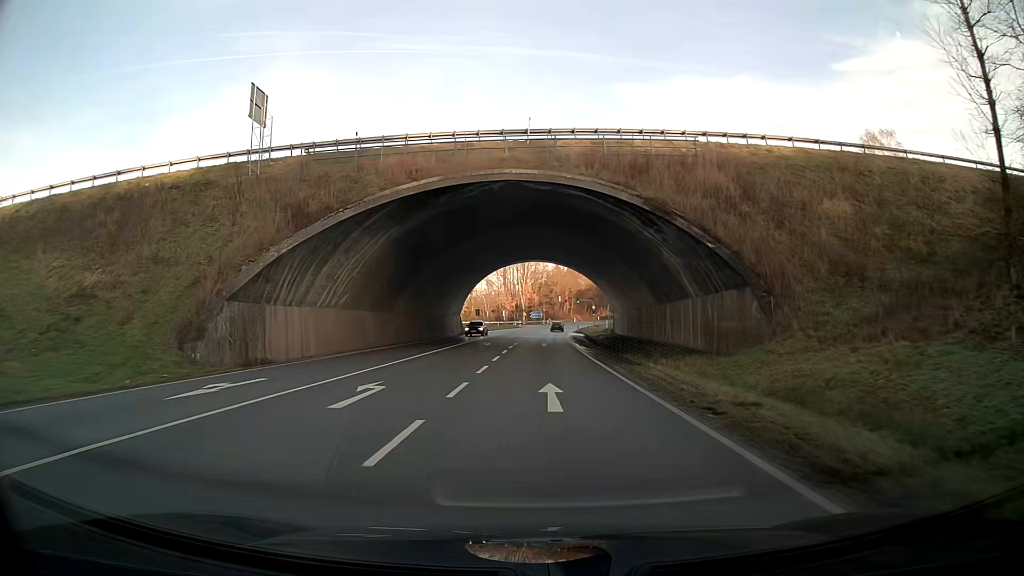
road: primary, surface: asphalt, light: Day
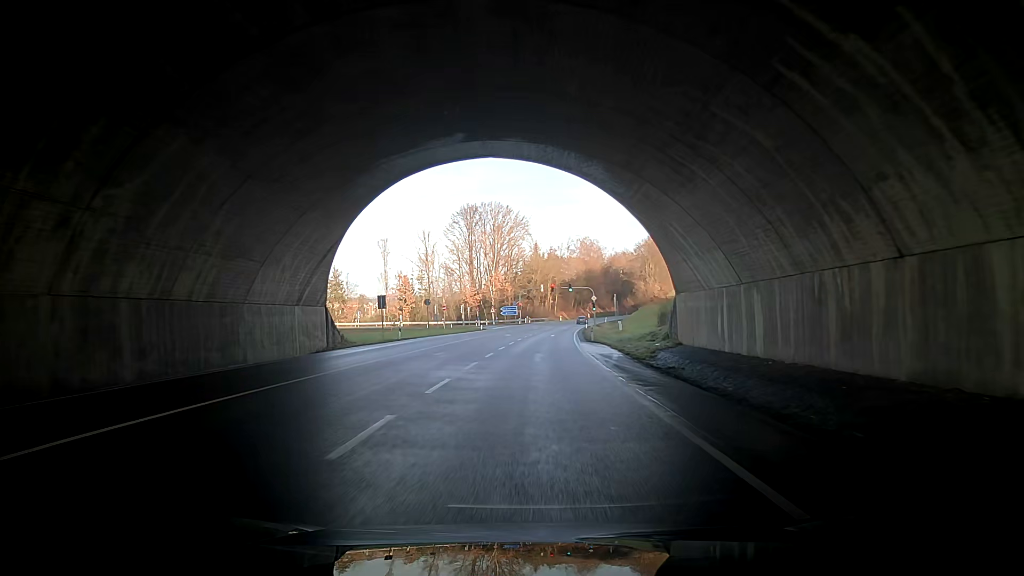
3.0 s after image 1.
(+2.9, +47.8) m; +6°
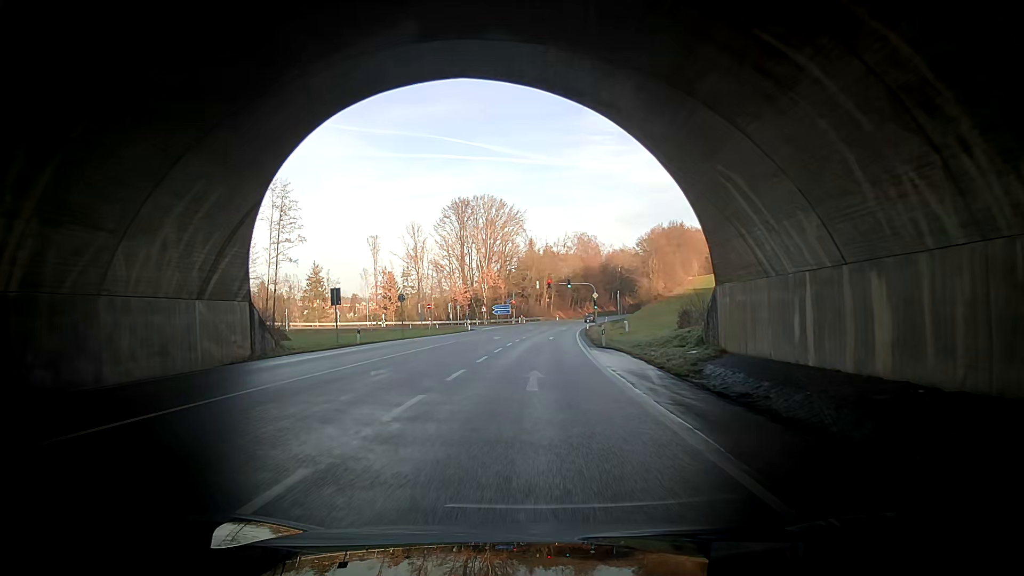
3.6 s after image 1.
(-0.1, +9.6) m; -1°
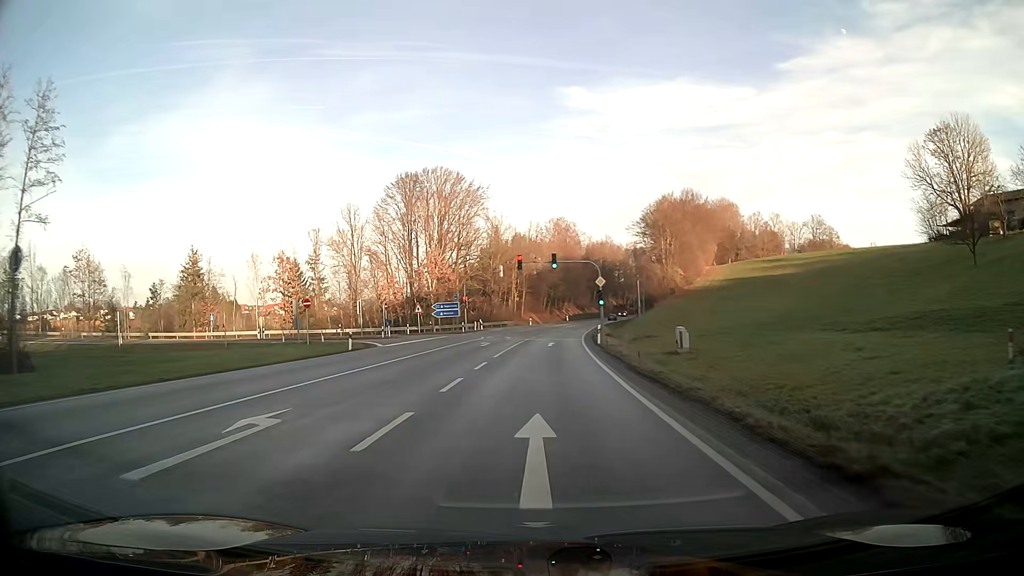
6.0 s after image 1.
(-0.4, +37.8) m; 0°
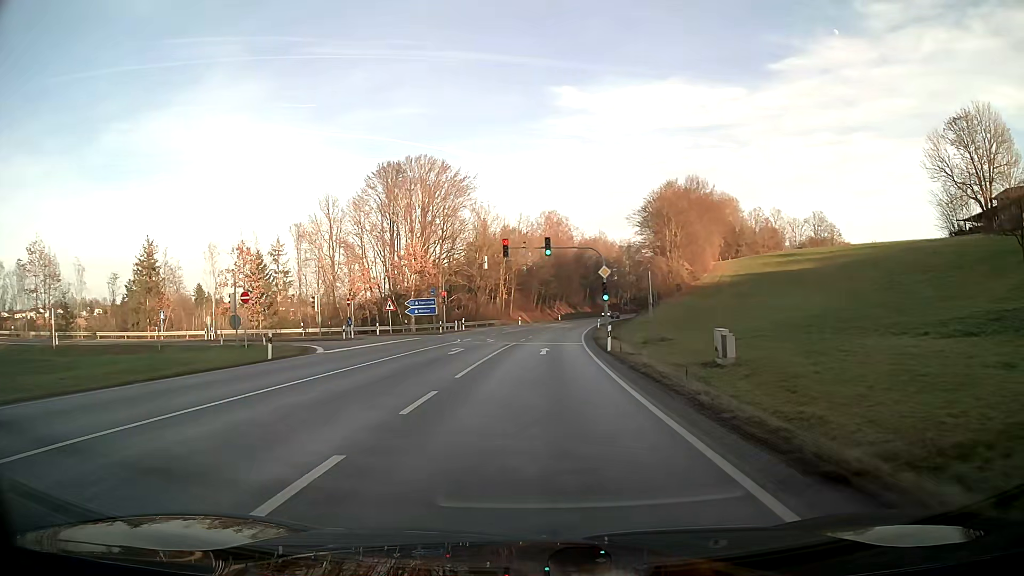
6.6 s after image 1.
(+0.1, +9.4) m; +1°
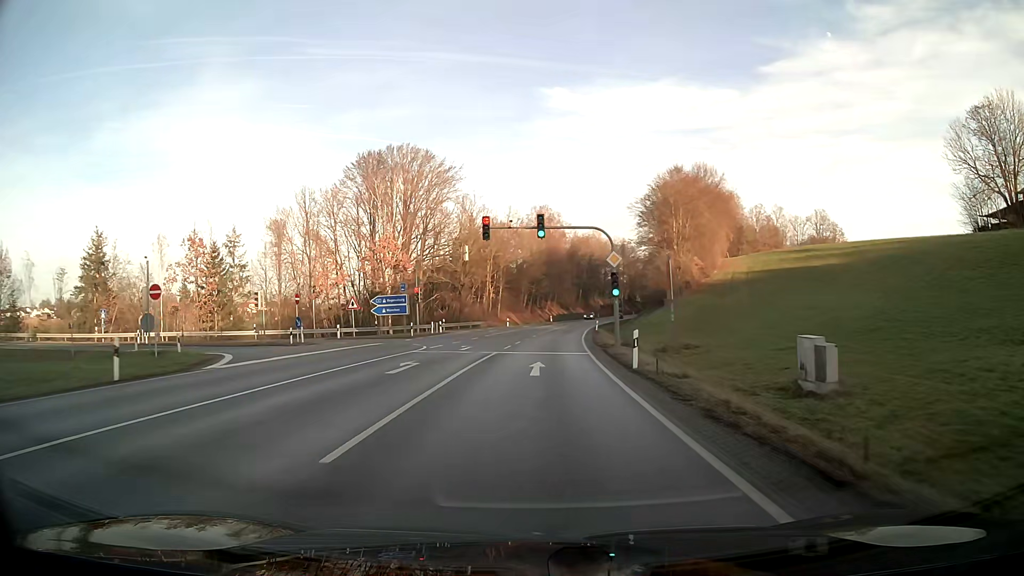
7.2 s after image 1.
(+0.1, +9.4) m; +1°
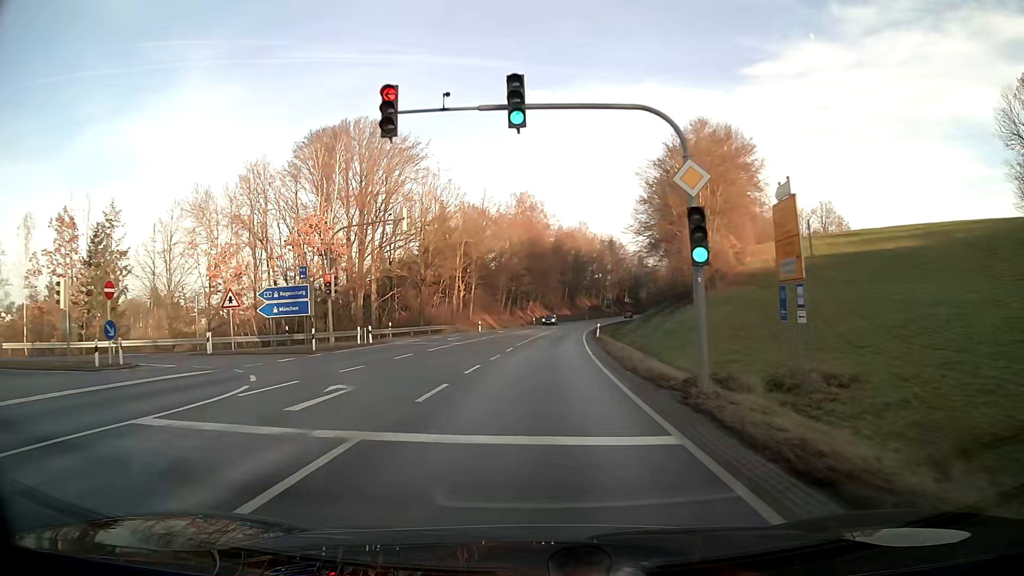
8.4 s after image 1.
(+0.3, +18.6) m; +2°
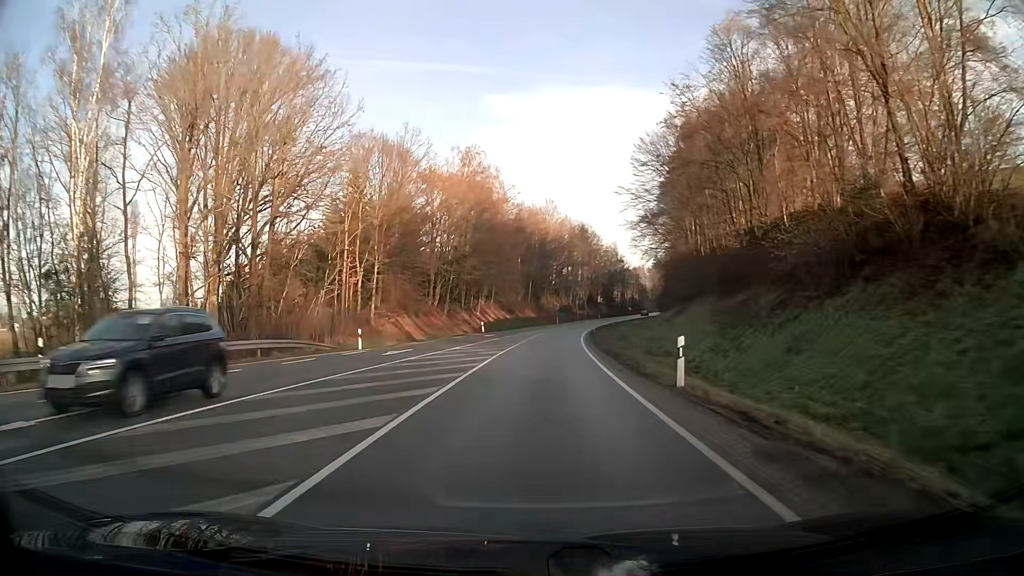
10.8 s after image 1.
(+1.1, +37.2) m; +3°
